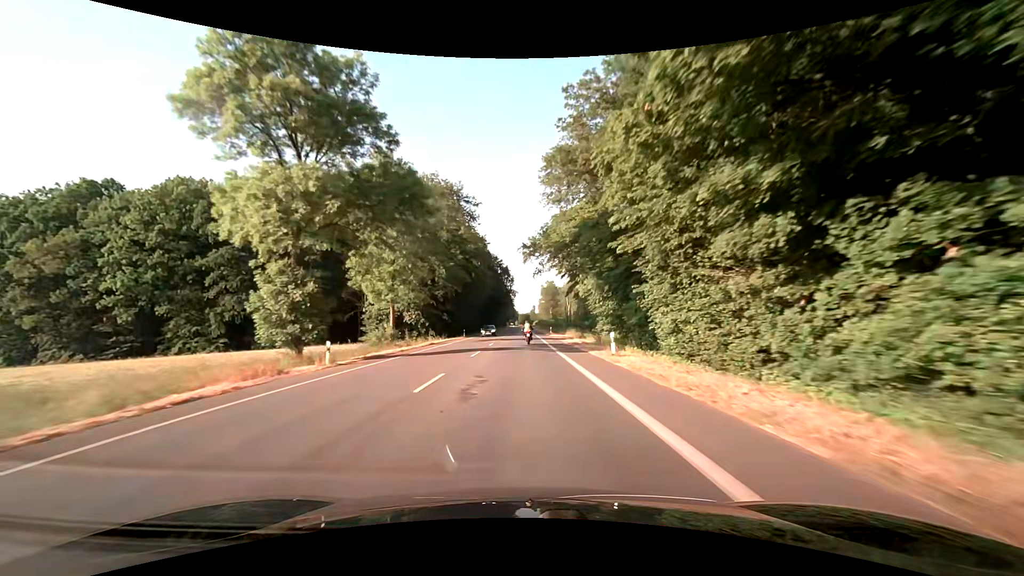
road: secondary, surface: asphalt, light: Day
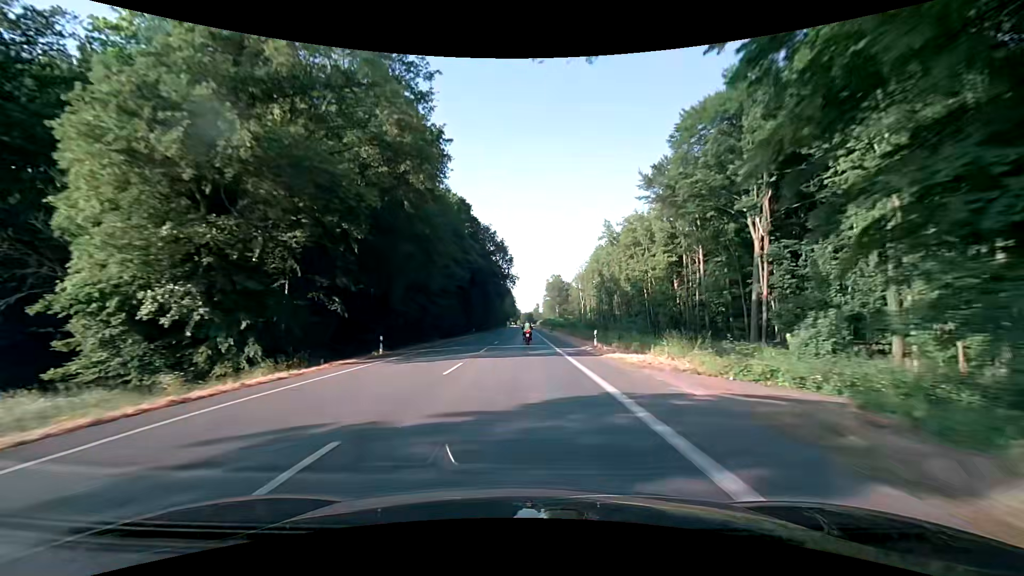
(-0.1, +41.9) m; 0°
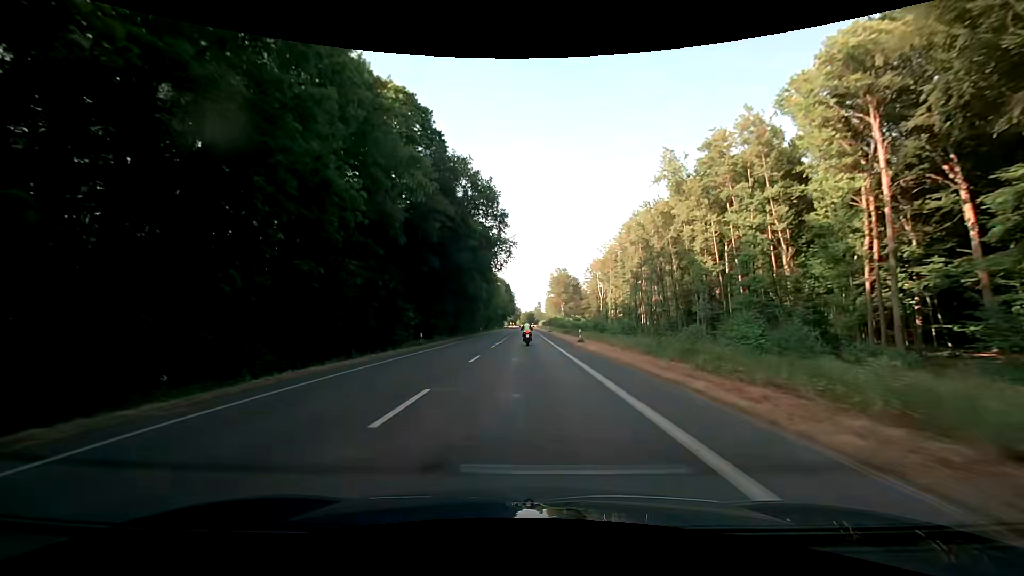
(-0.2, +40.8) m; 0°
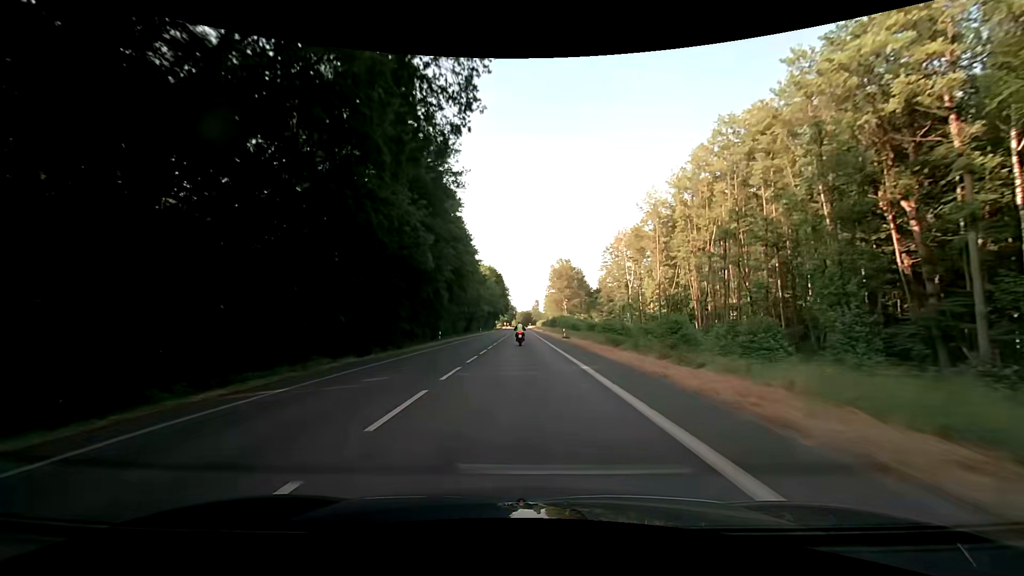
(+0.1, +40.2) m; 0°
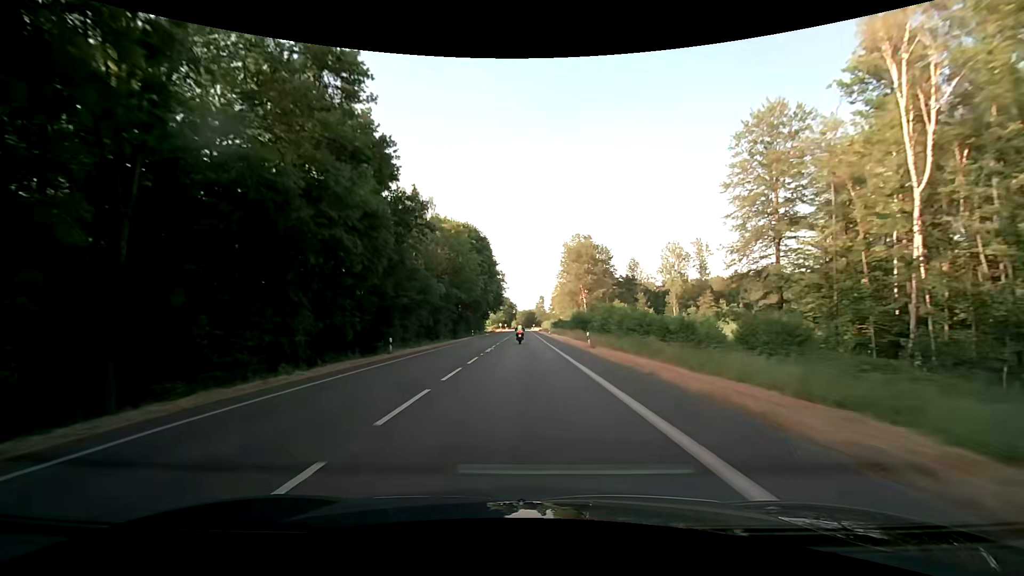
(0.0, +67.5) m; 0°
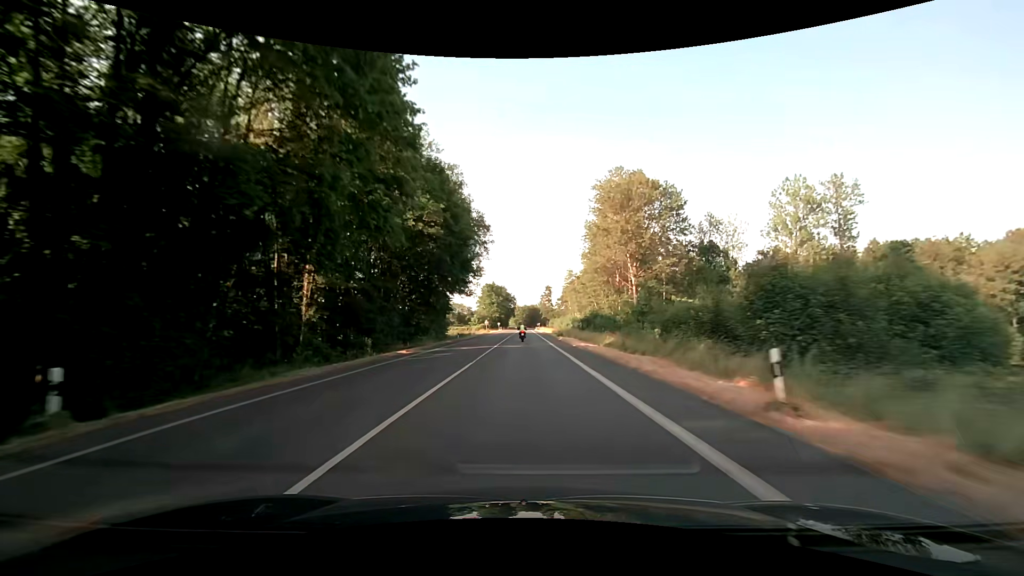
(0.0, +72.2) m; 0°
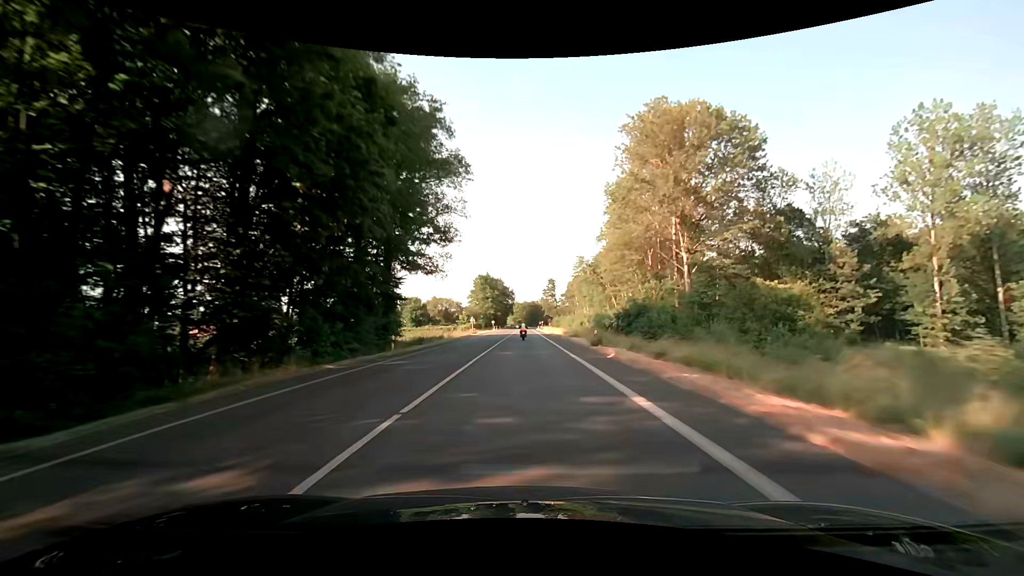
(-0.1, +29.9) m; -1°
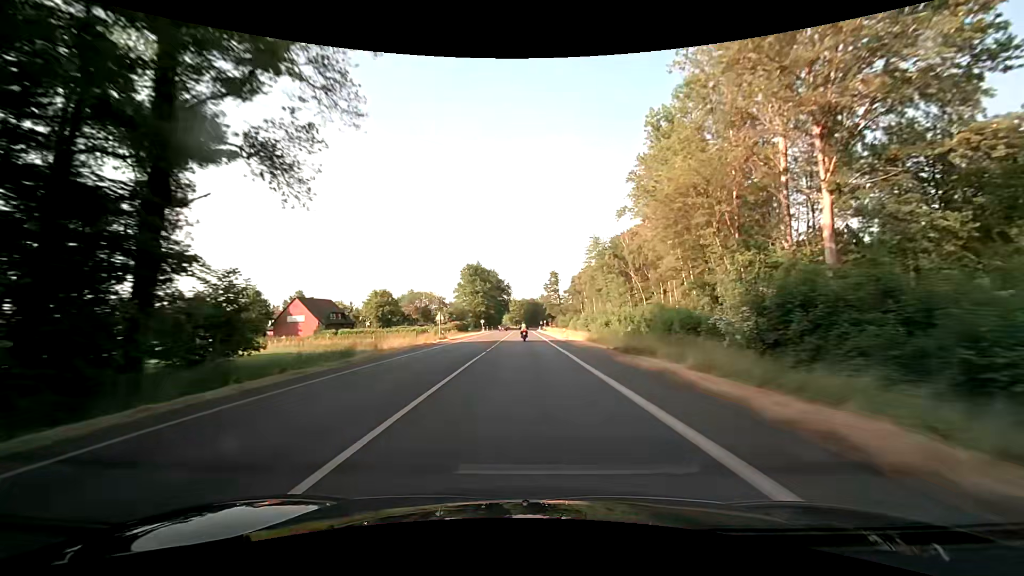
(+0.2, +29.8) m; 0°
(0, +10) (0, +20) (0, +30) (0, +40) (0, +50) (0, +60) (0, +70) (0, +80) (0, +90) (0, +100) m
